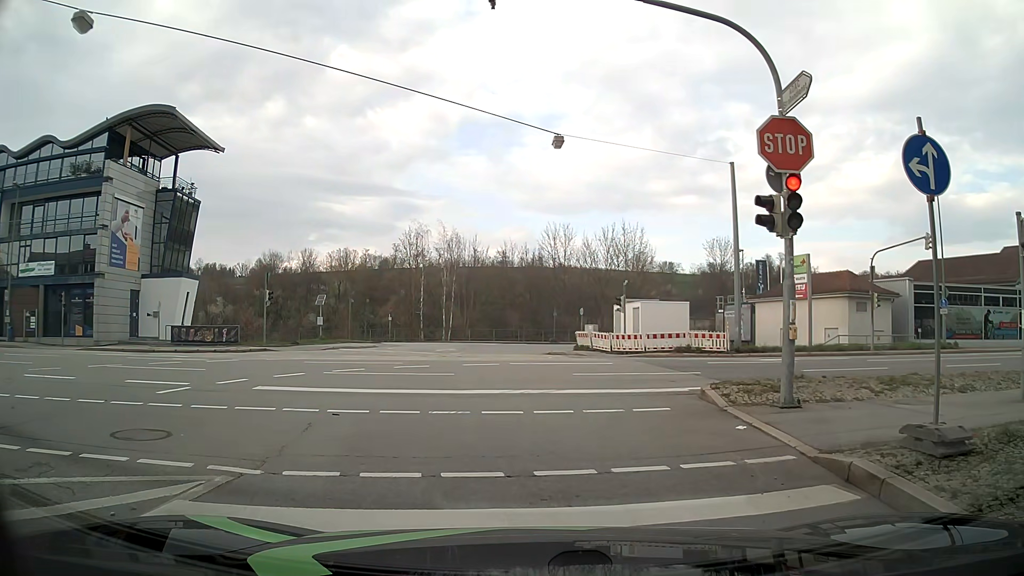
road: tertiary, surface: asphalt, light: Day
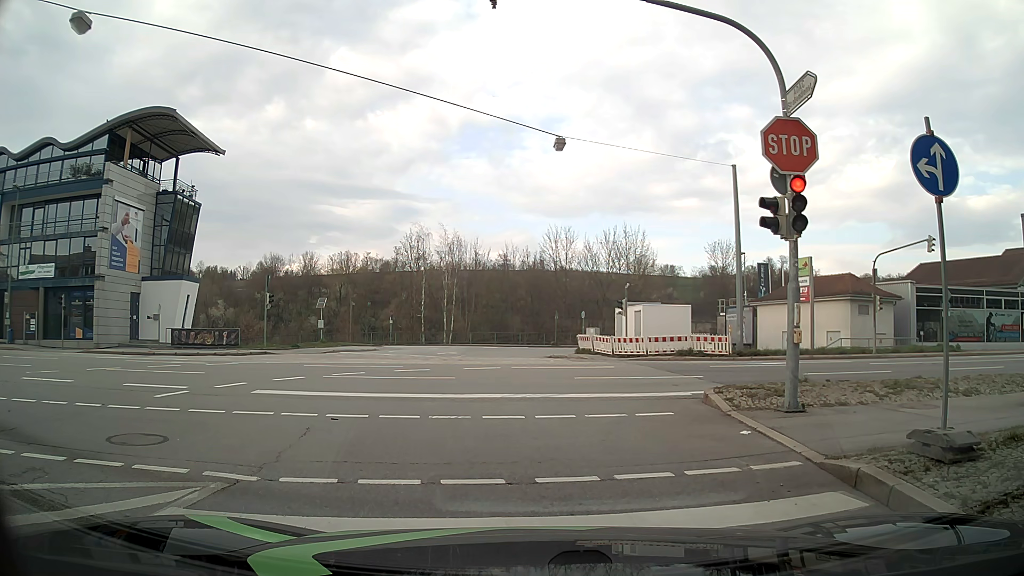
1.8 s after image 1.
(0.0, +0.2) m; 0°
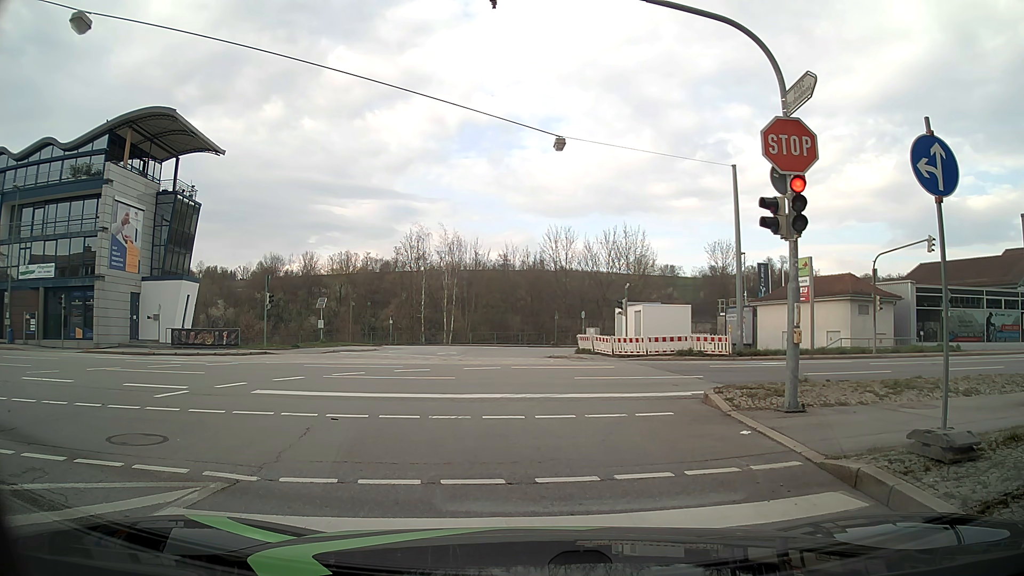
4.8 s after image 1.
(0.0, 0.0) m; 0°
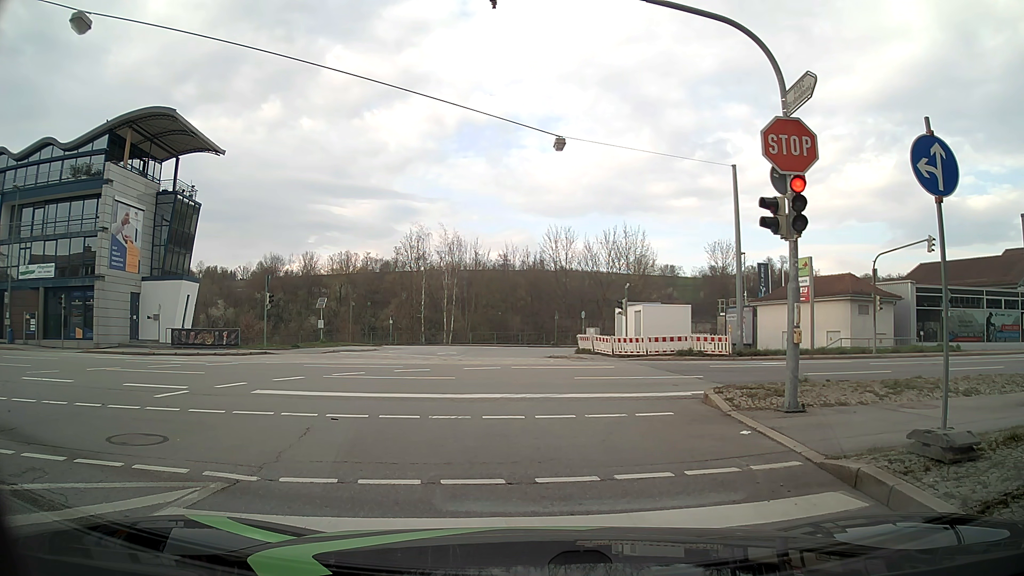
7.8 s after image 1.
(0.0, 0.0) m; 0°
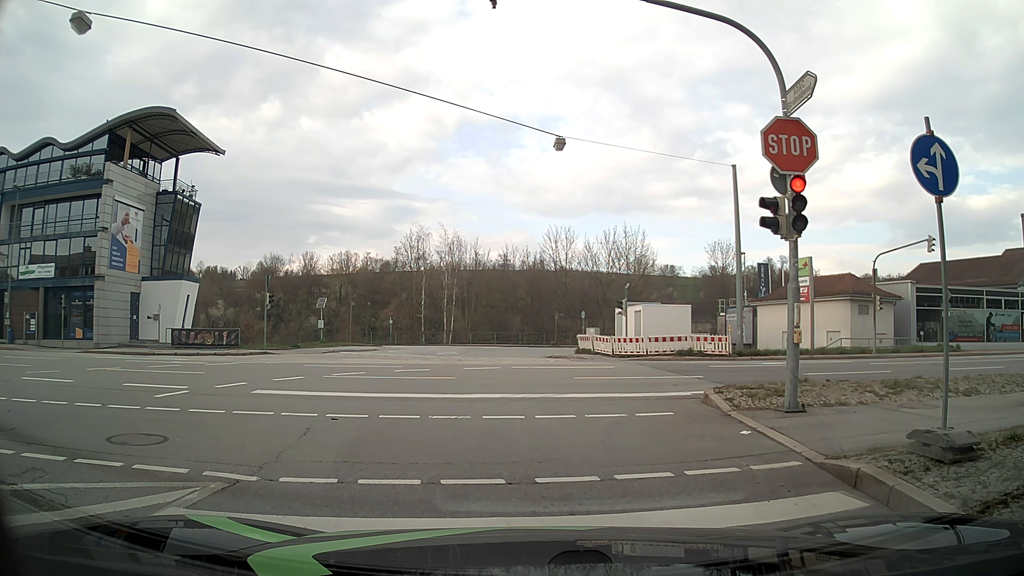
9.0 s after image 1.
(0.0, 0.0) m; 0°
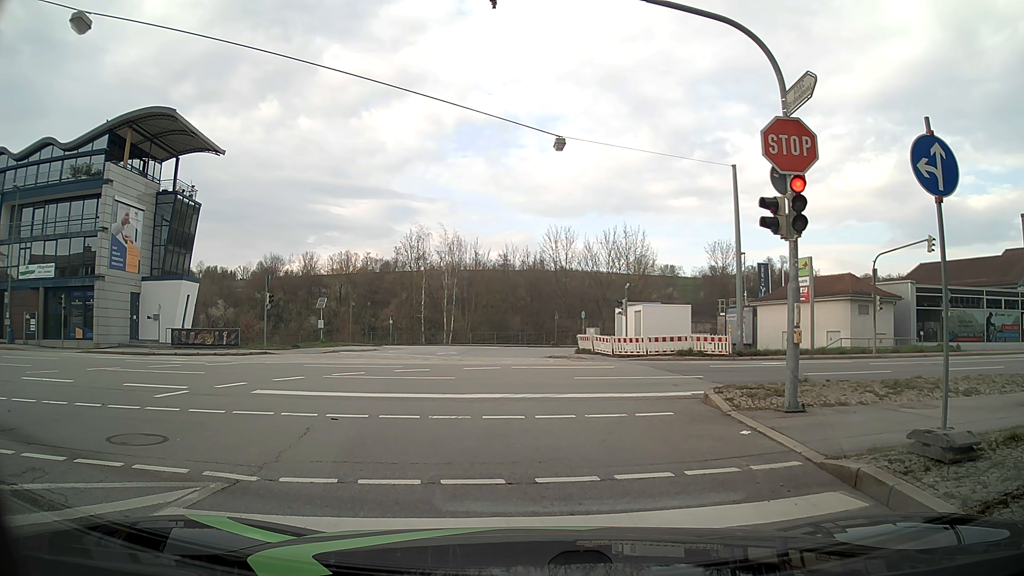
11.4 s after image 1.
(0.0, 0.0) m; 0°
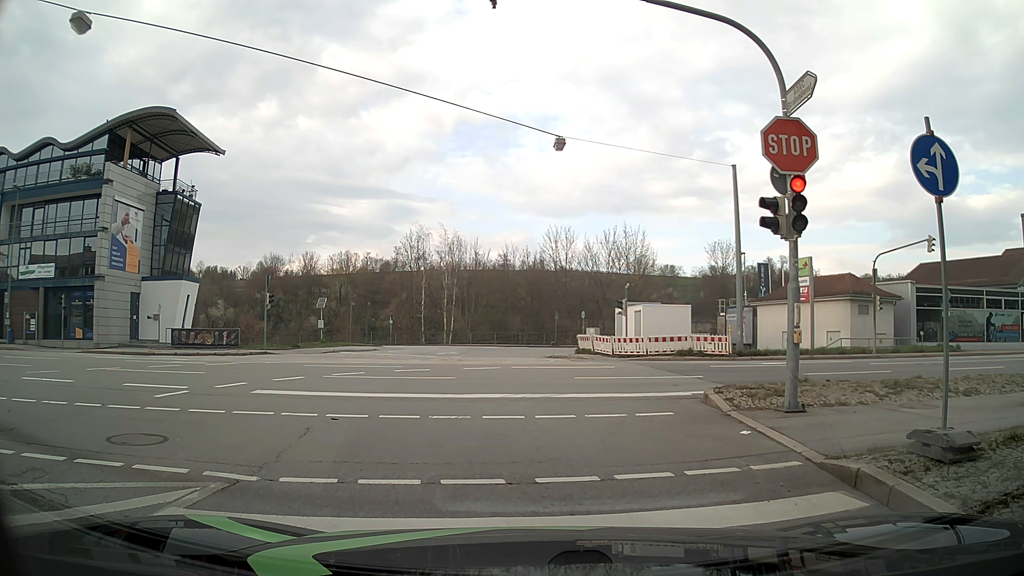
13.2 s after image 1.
(0.0, 0.0) m; 0°
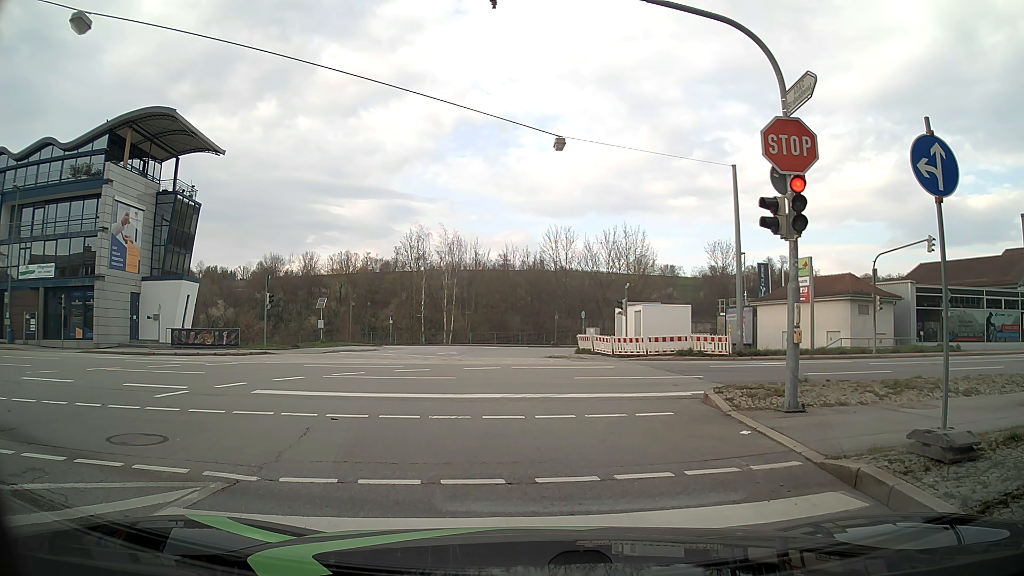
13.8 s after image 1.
(0.0, 0.0) m; 0°
(-1, +10) (-5, +19) (-13, +25) (-23, +27) (-33, +26) (-43, +26) (-53, +25) (-63, +24) (-72, +23) (-82, +22) m
